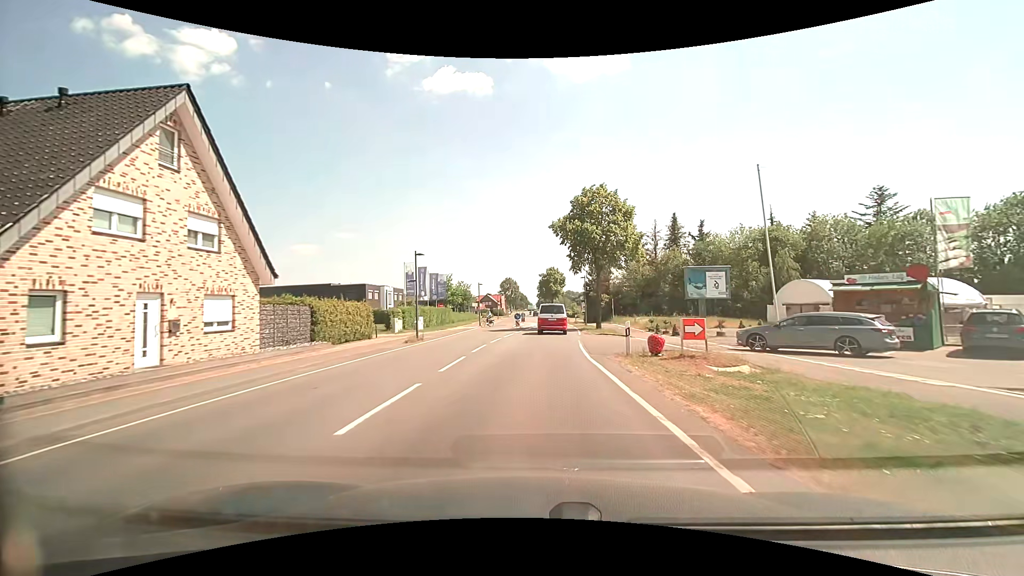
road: secondary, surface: asphalt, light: Day
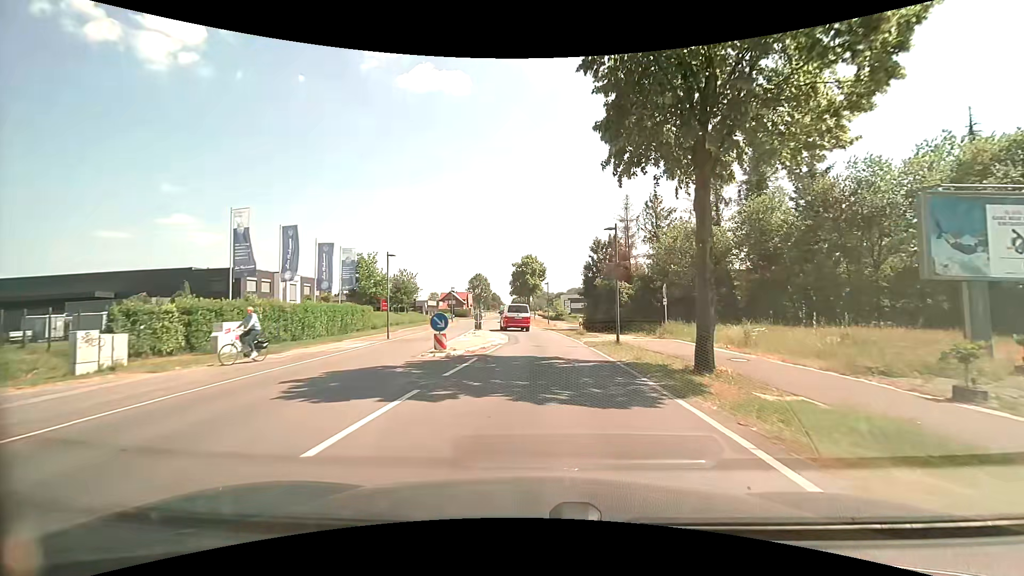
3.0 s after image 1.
(+0.5, +30.4) m; +3°
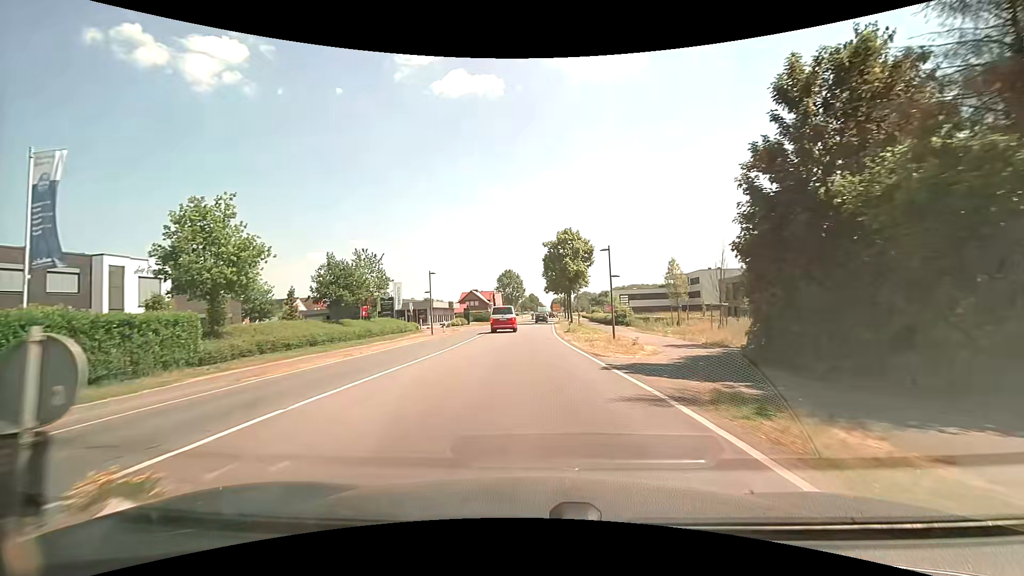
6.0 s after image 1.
(-0.3, +32.2) m; -5°
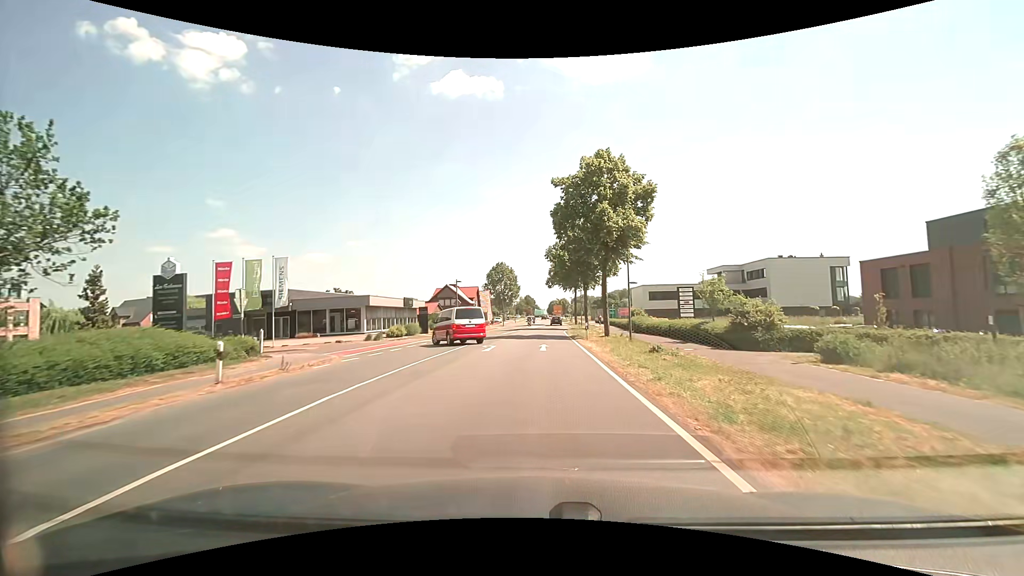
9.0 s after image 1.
(-0.4, +34.1) m; +1°
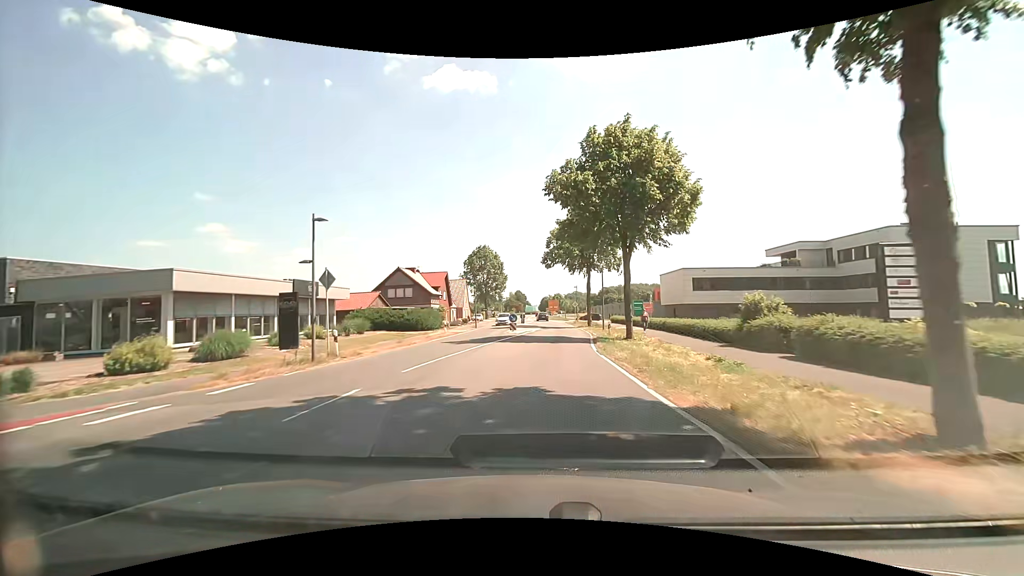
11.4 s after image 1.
(+0.1, +29.4) m; +1°
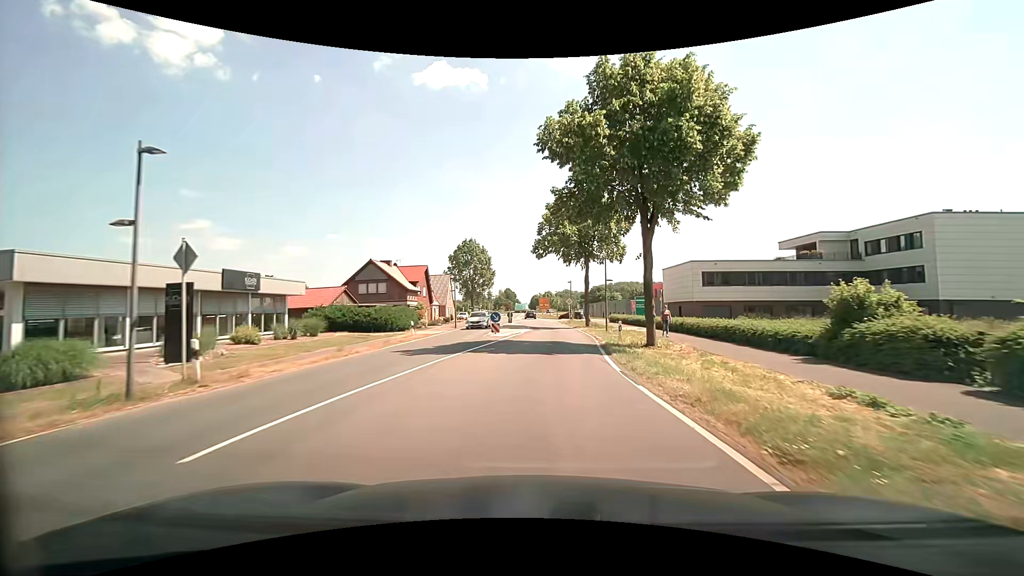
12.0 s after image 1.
(0.0, +7.4) m; +1°
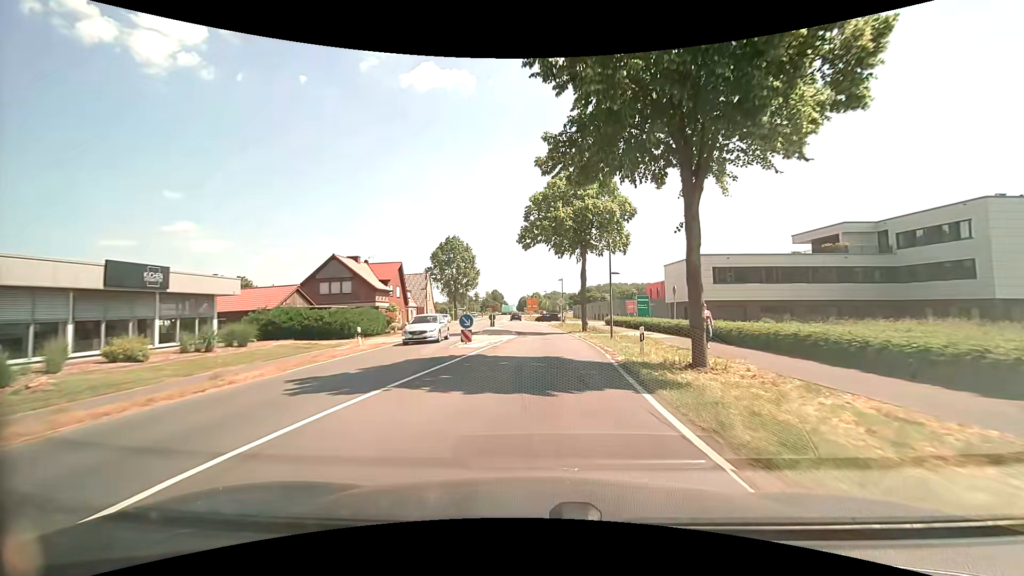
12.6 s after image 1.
(0.0, +7.4) m; +1°
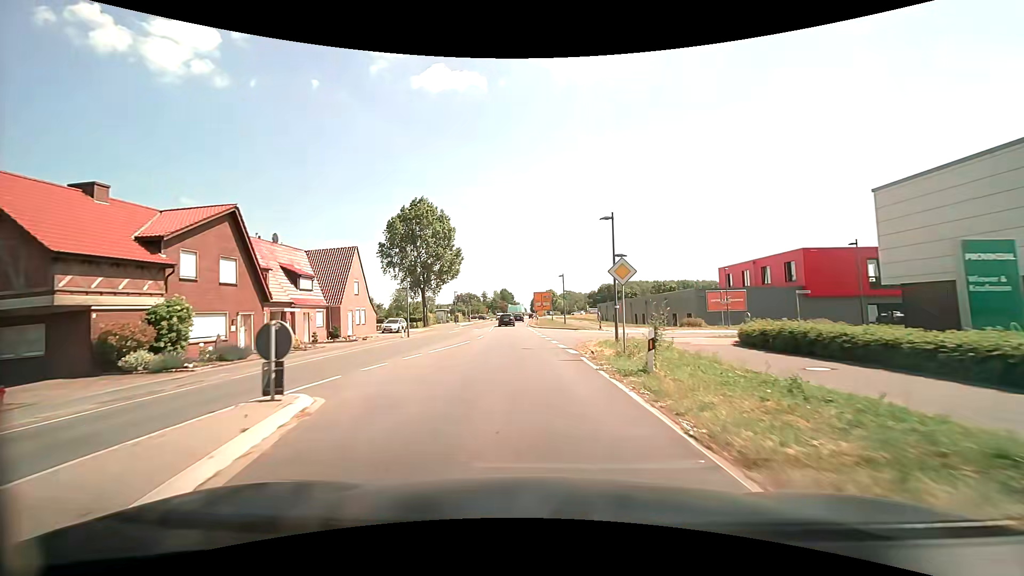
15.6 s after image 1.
(+0.5, +35.8) m; -2°
(0, +10) (-1, +20) (-1, +30) (-2, +40) (-3, +50) (-3, +60) (-4, +70) (-4, +80) (-4, +90) (-4, +100) m
